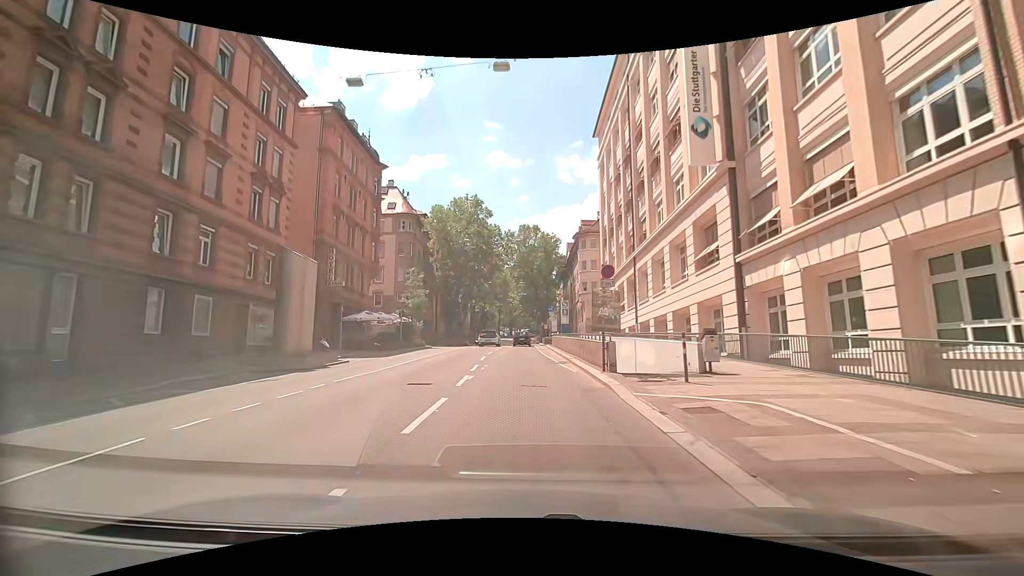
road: secondary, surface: asphalt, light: Day
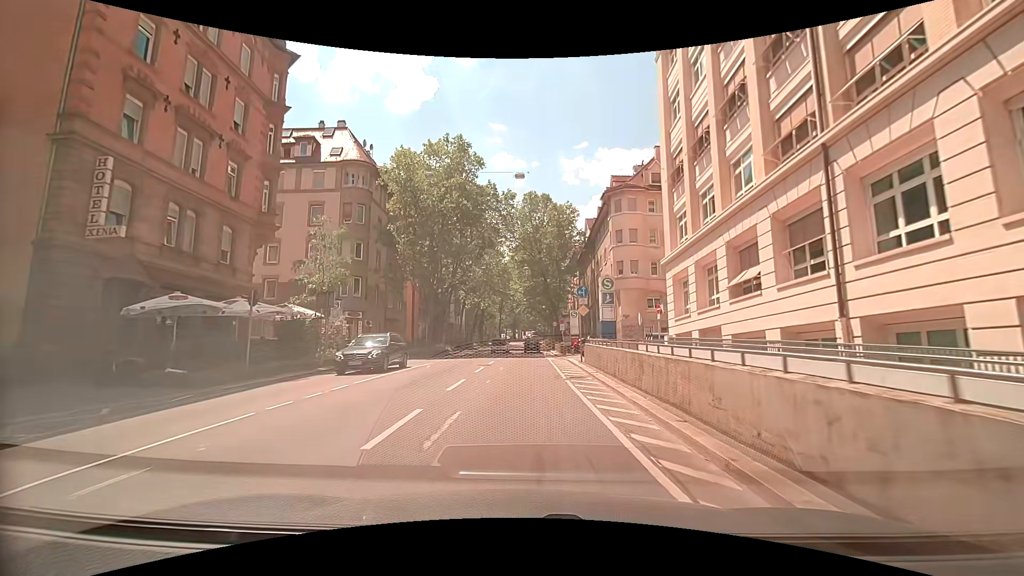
(-0.1, +21.9) m; -2°
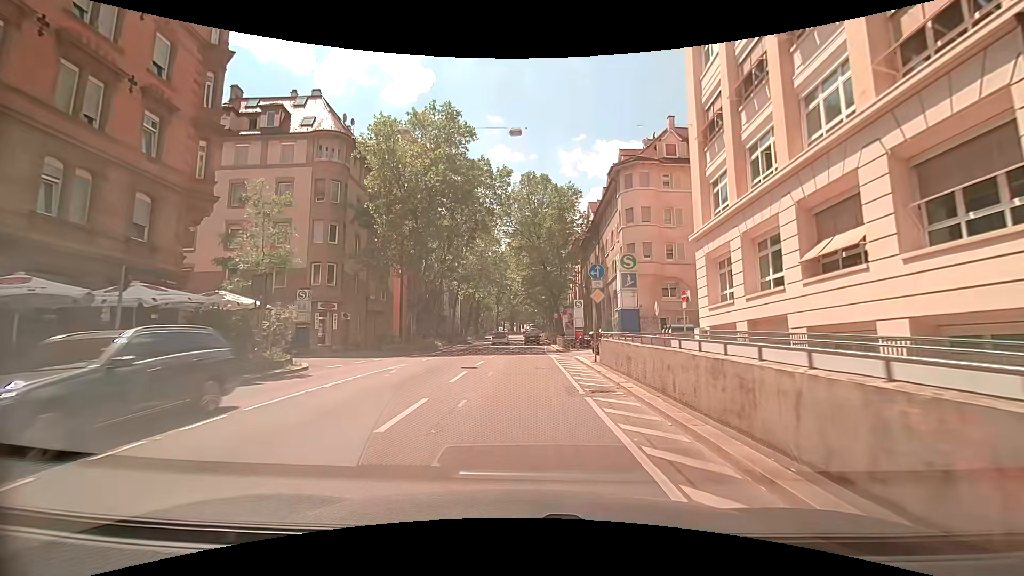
(+0.1, +5.4) m; +1°
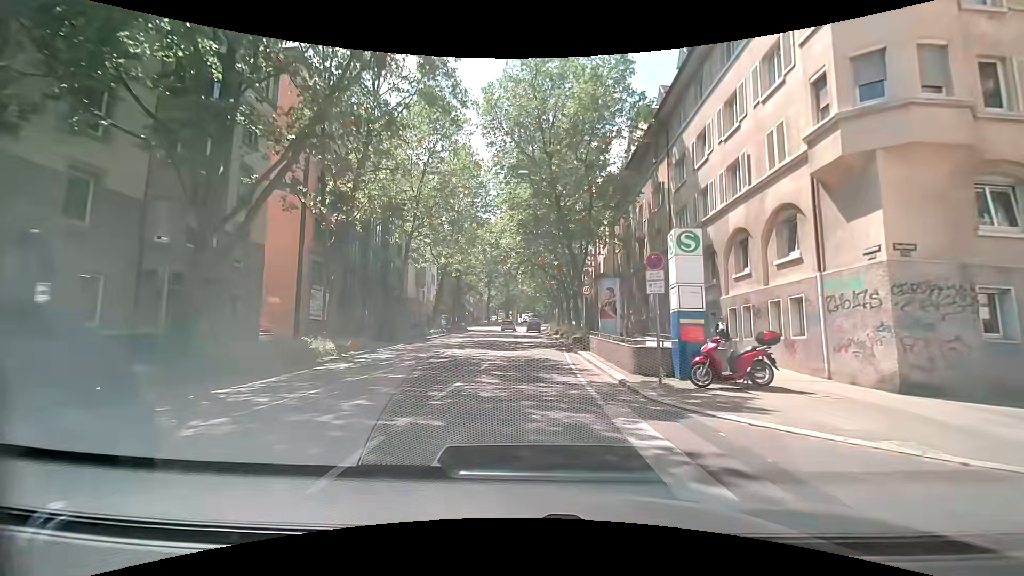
(-0.1, +27.4) m; 0°
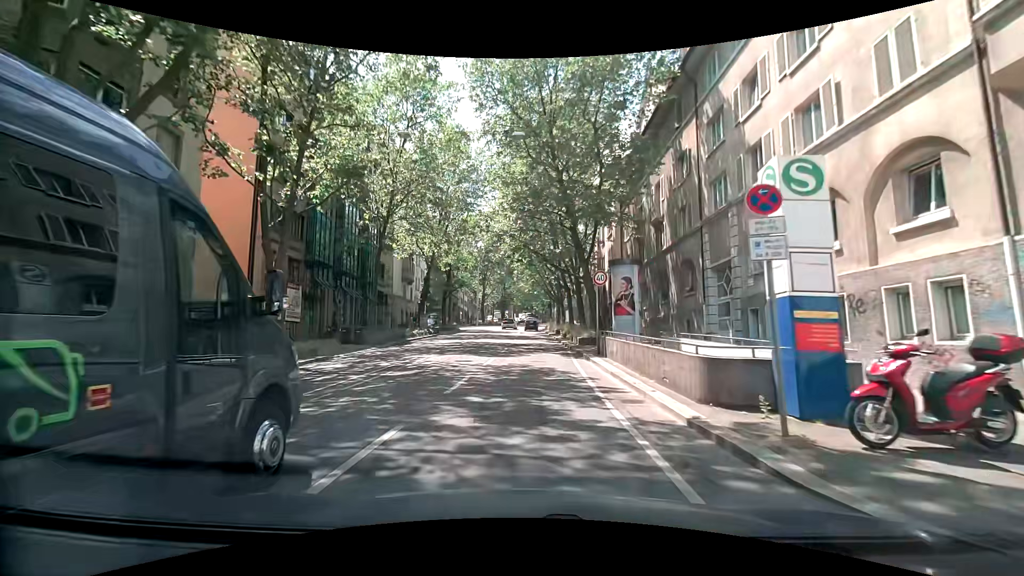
(0.0, +5.6) m; 0°
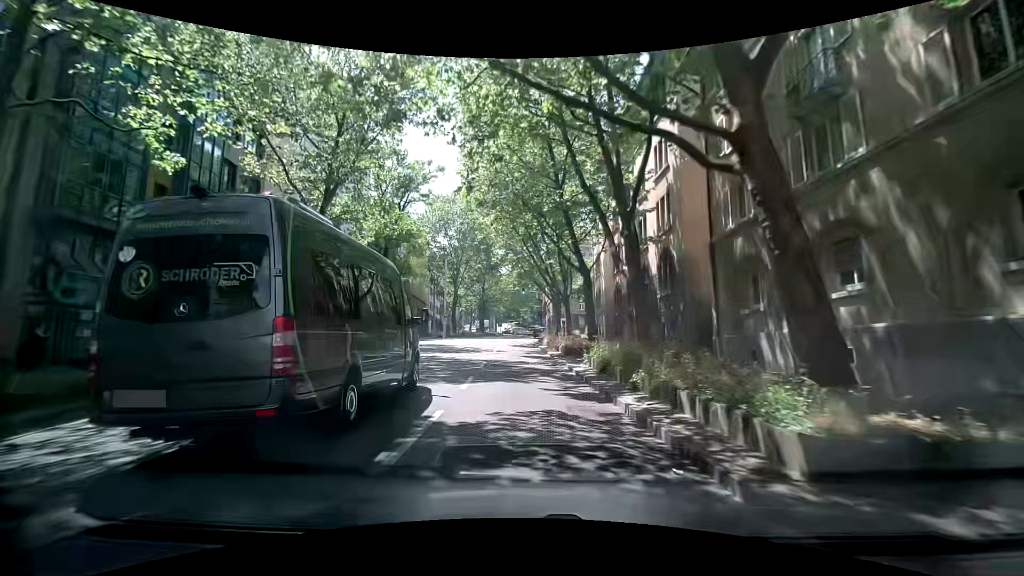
(+0.4, +23.0) m; +2°
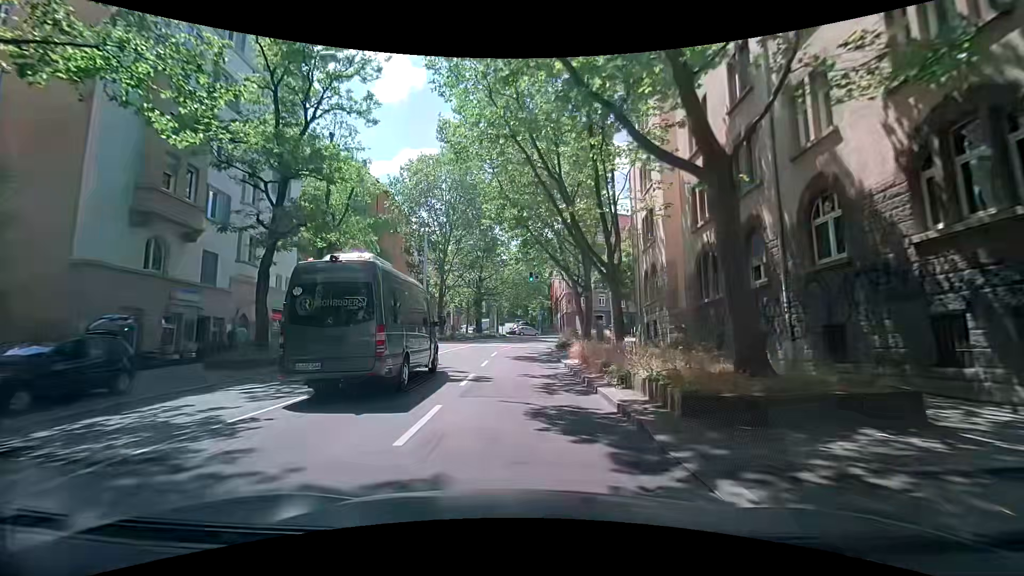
(-0.3, +17.3) m; -2°
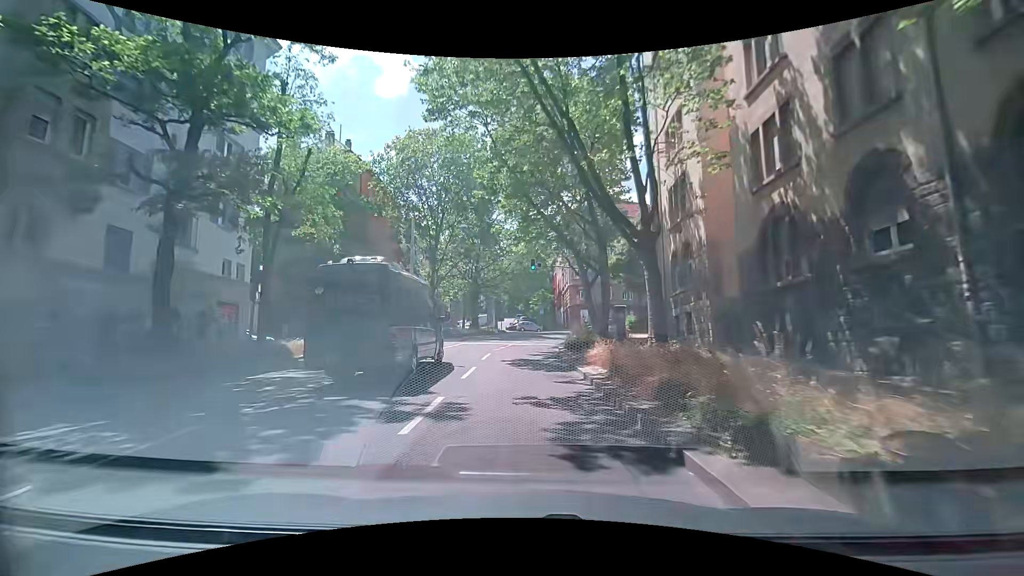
(0.0, +5.7) m; +1°
